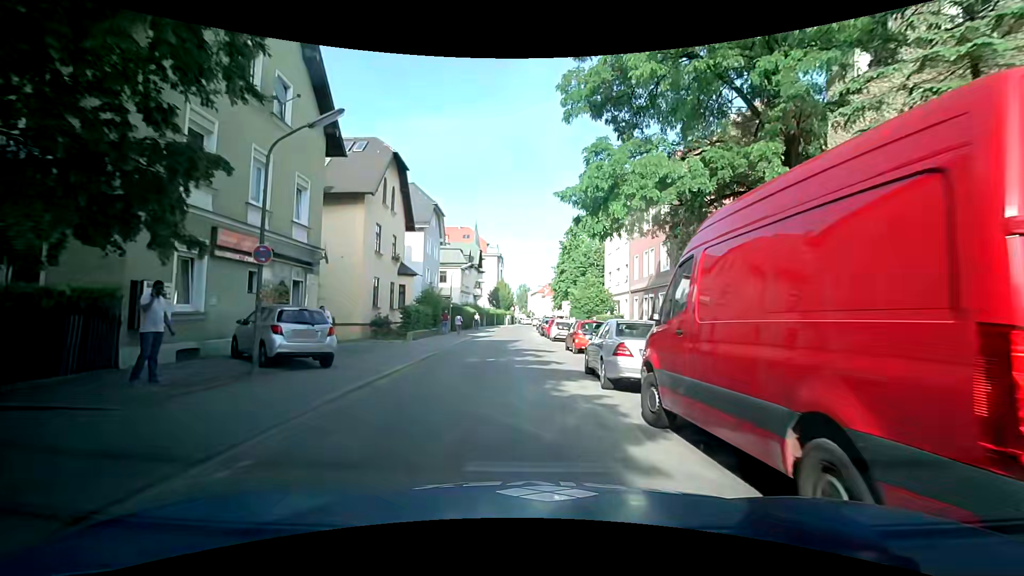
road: residential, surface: asphalt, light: Day
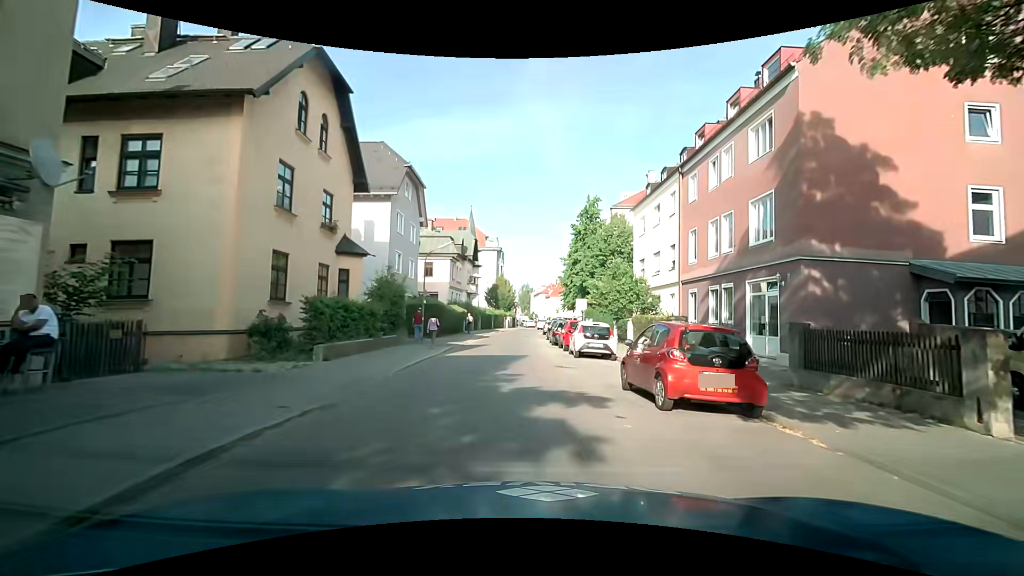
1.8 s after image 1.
(-0.3, +12.6) m; -1°
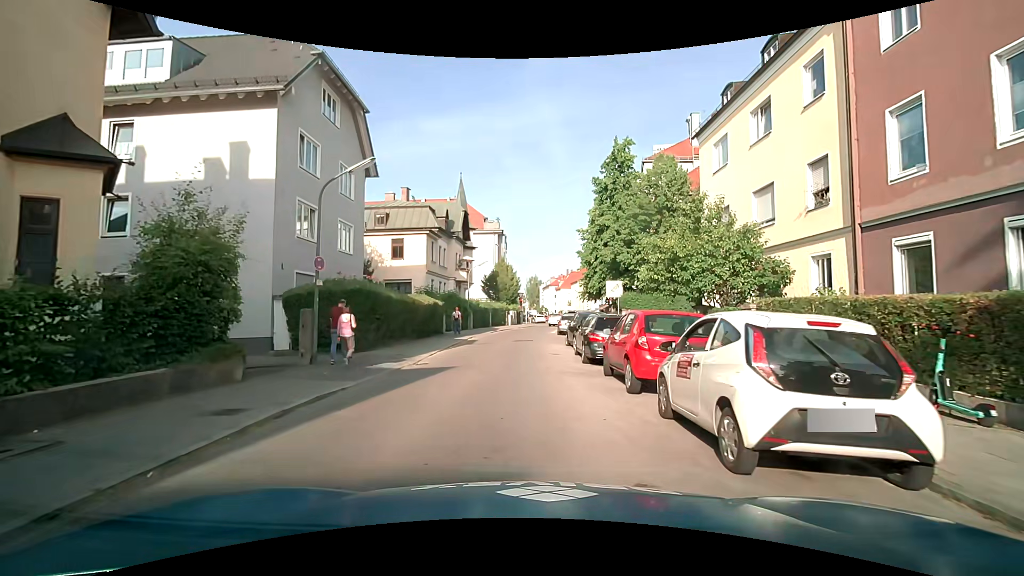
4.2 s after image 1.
(+0.3, +15.0) m; -1°
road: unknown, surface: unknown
